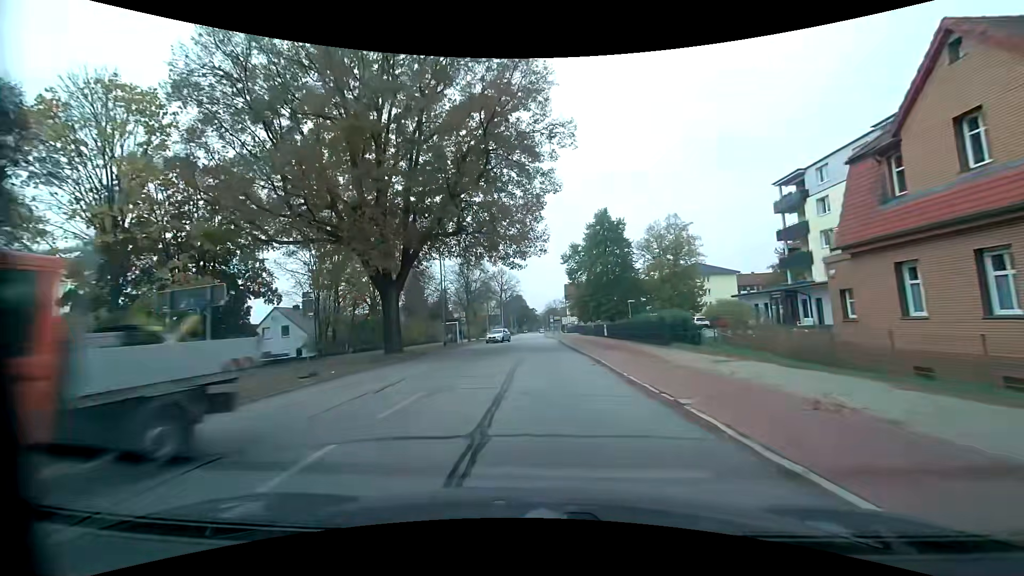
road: residential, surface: asphalt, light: Day
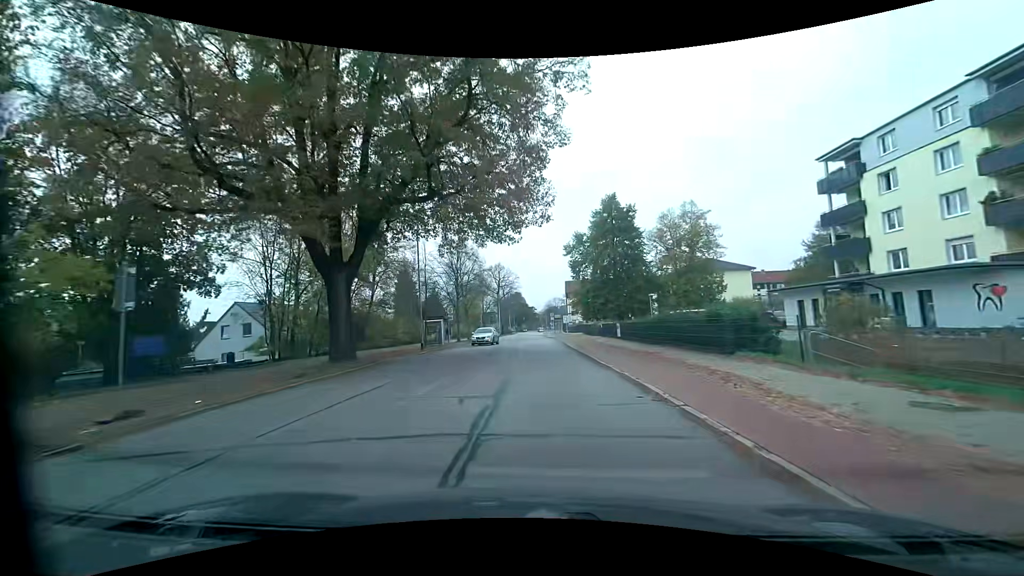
(0.0, +7.9) m; 0°
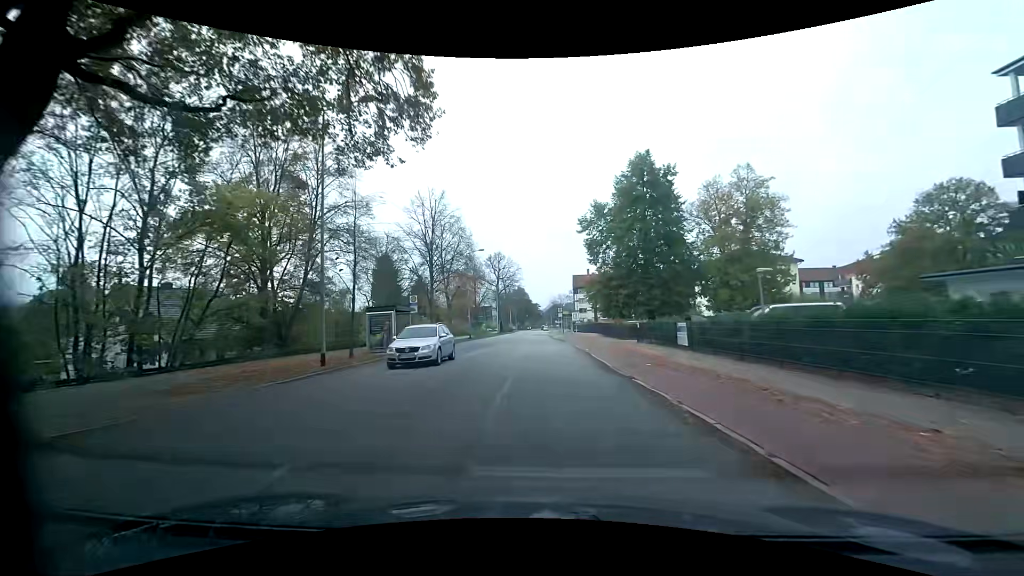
(-0.1, +15.9) m; 0°
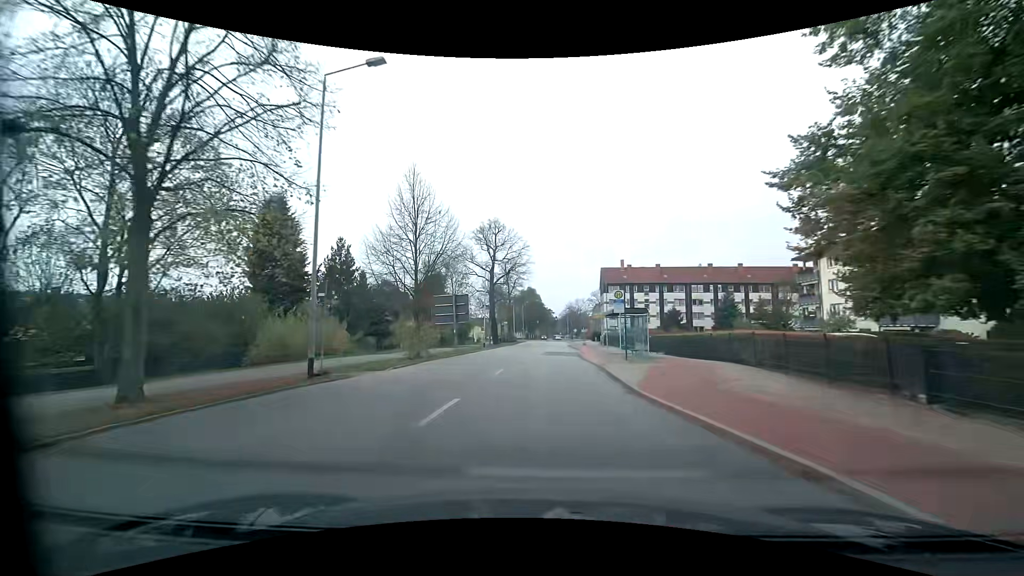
(-0.8, +40.0) m; -2°
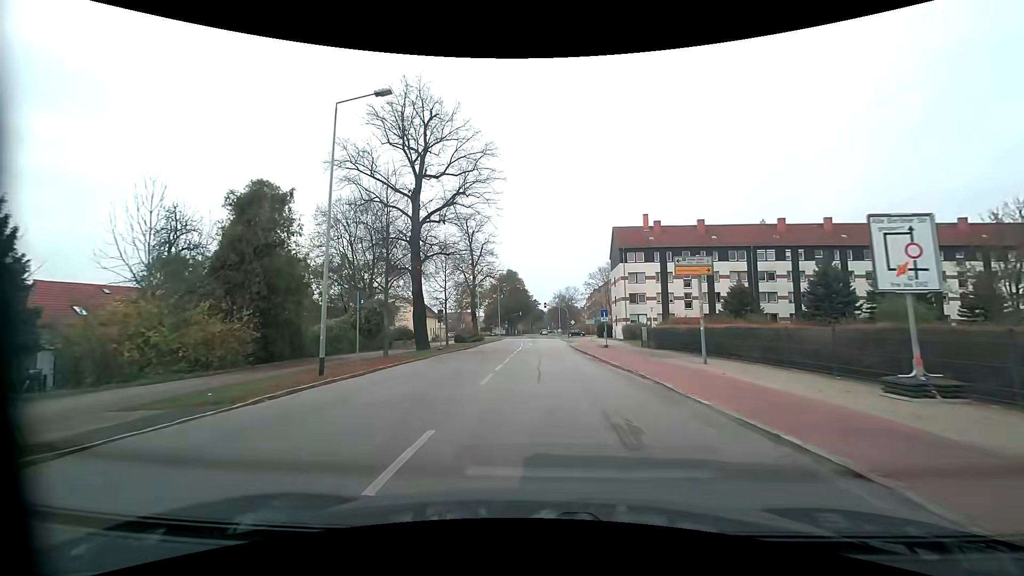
(+0.6, +38.6) m; +2°
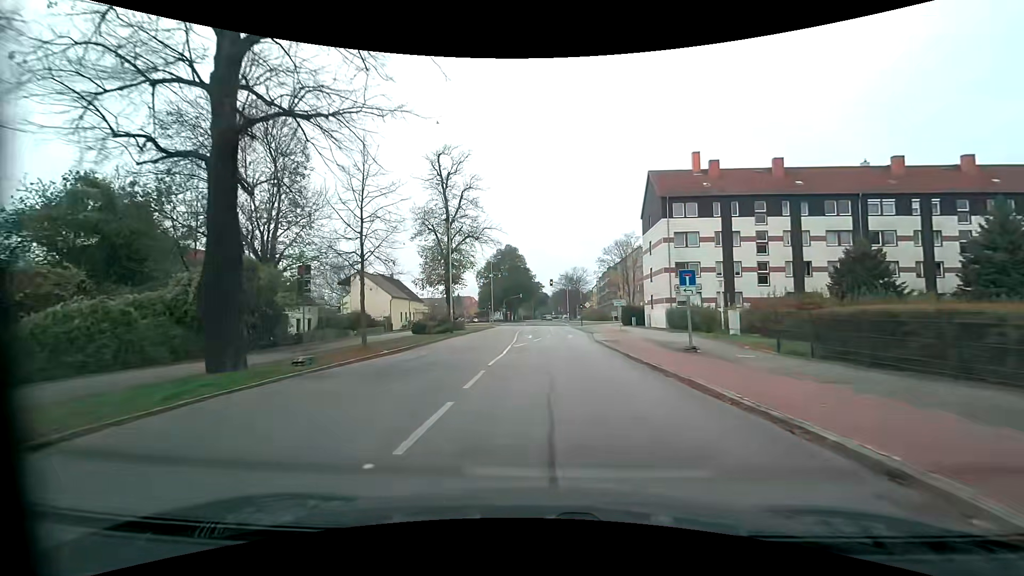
(-0.1, +21.1) m; 0°
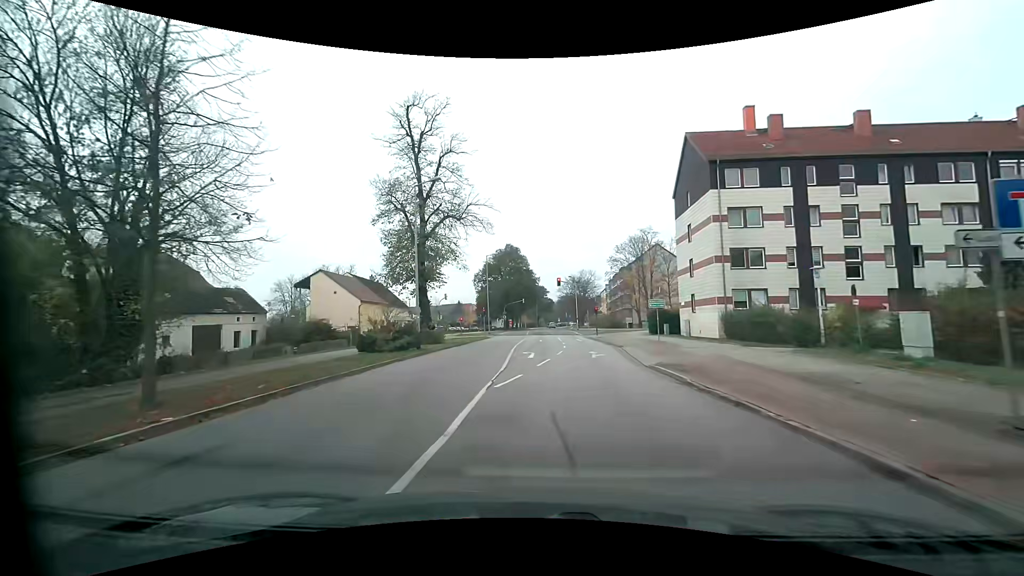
(-0.1, +12.2) m; -1°
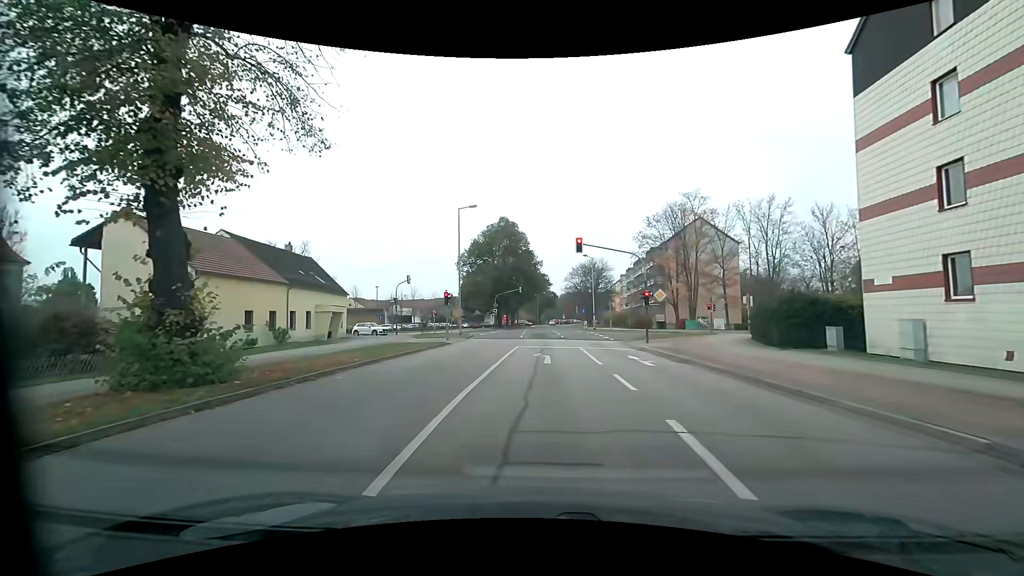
(0.0, +24.4) m; 0°
(0, +10) (0, +20) (+1, +30) (+1, +40) (+1, +50) (-3, +59) (-12, +64) (-21, +67) (-31, +71) (-40, +75) m
